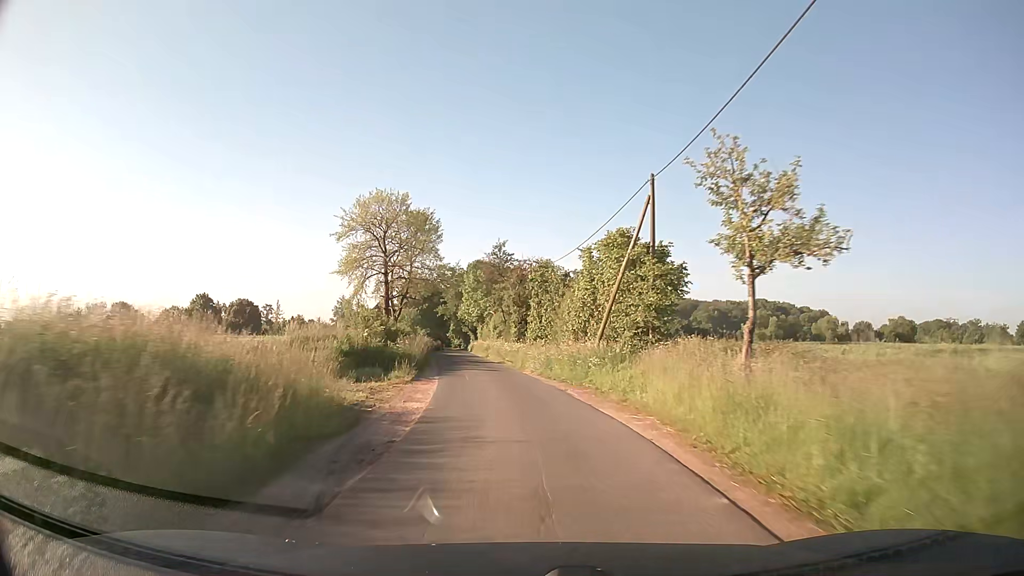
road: unclassified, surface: asphalt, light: Day
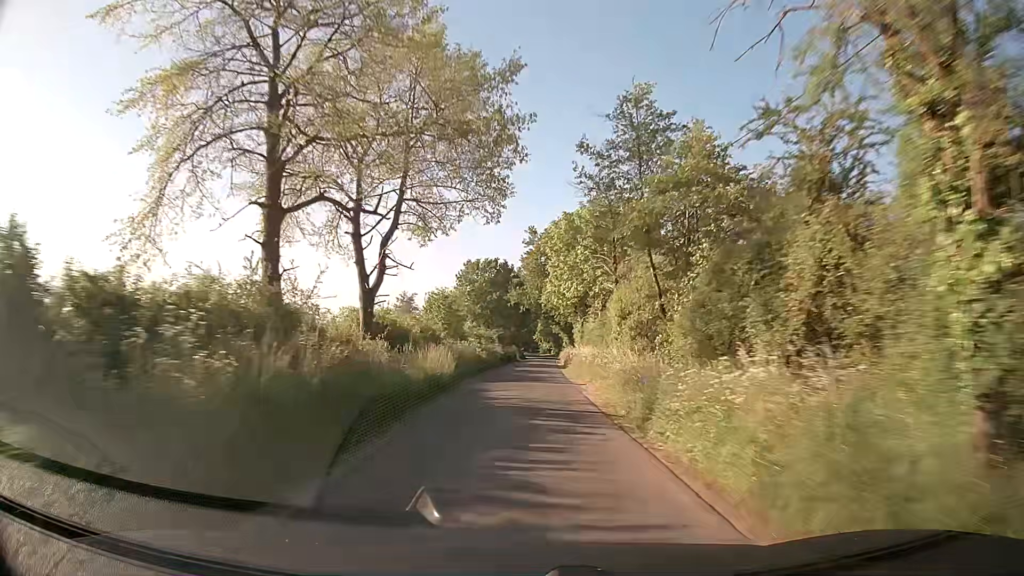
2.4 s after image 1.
(-2.9, +37.4) m; -8°
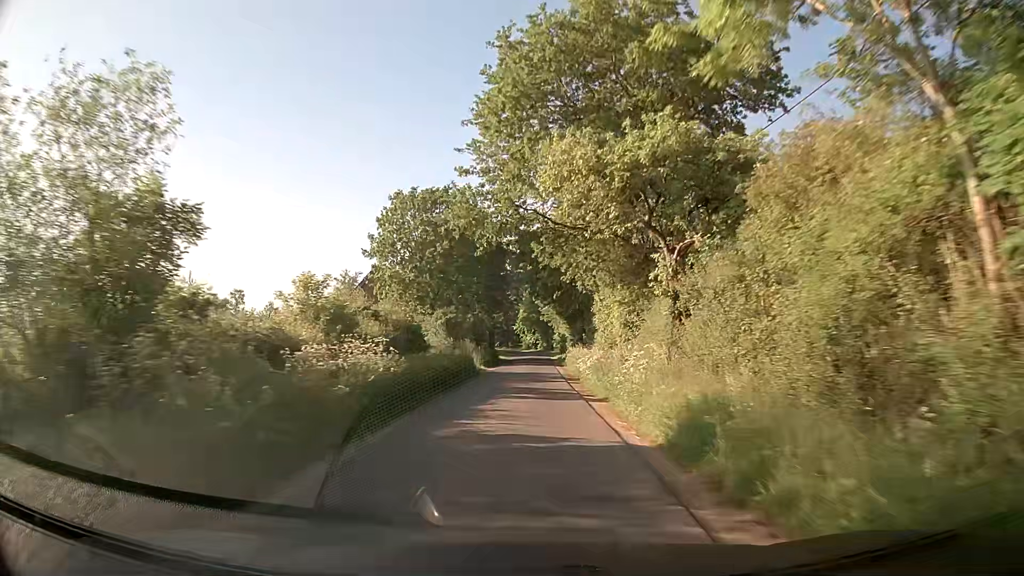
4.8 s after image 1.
(+0.5, +37.4) m; +2°
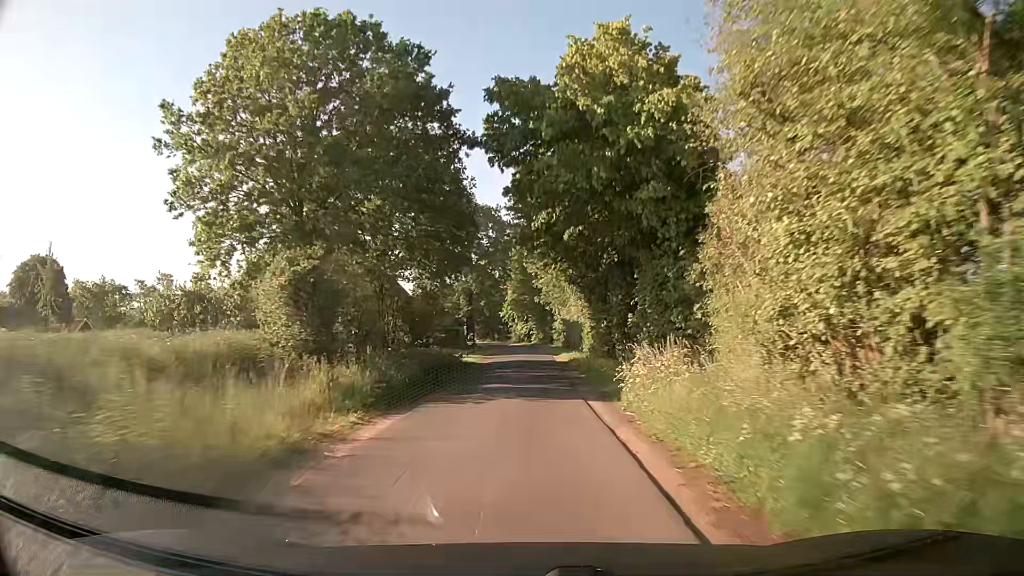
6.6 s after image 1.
(+0.2, +26.6) m; +1°
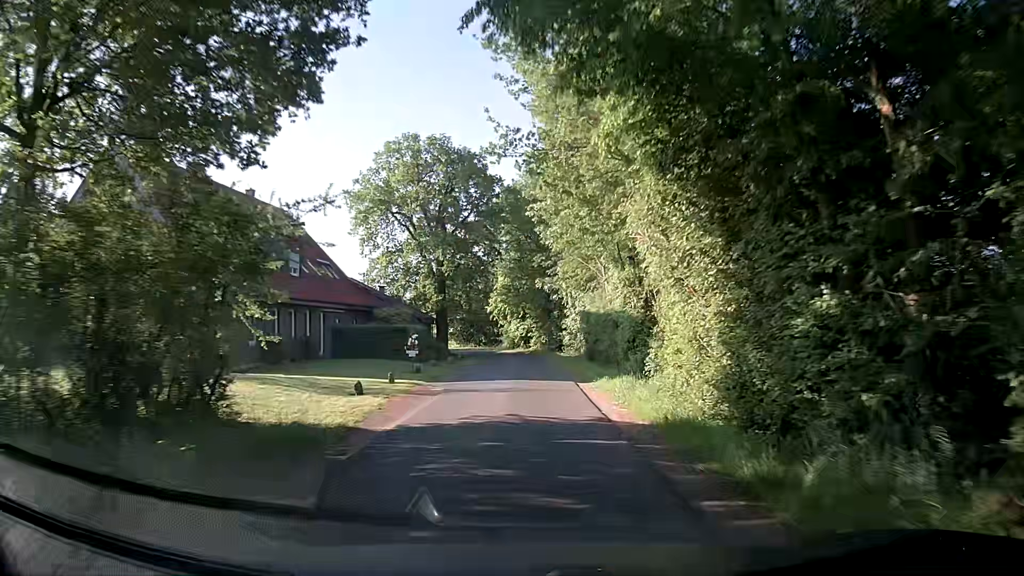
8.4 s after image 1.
(0.0, +24.3) m; 0°
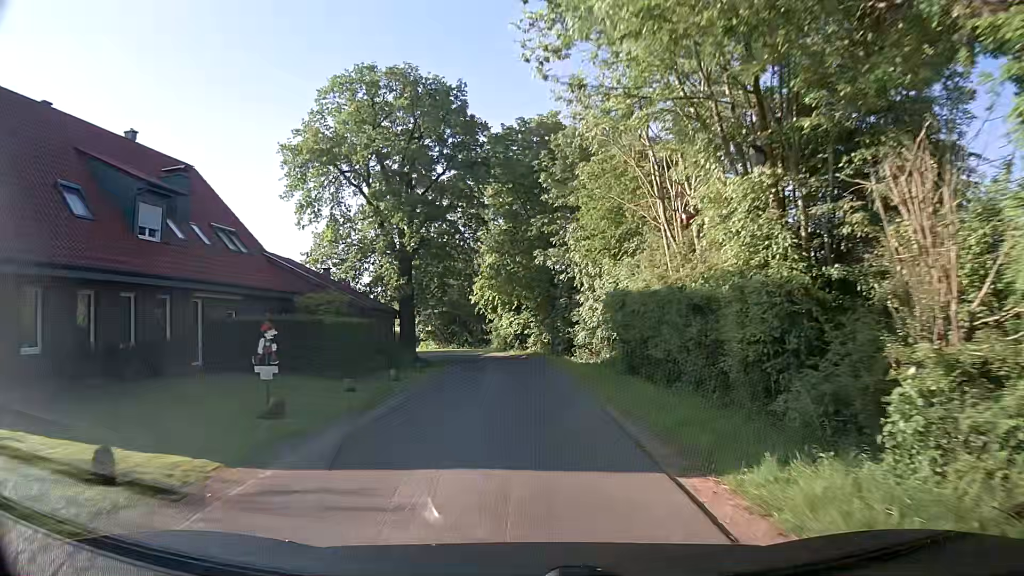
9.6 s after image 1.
(+0.1, +14.6) m; +1°
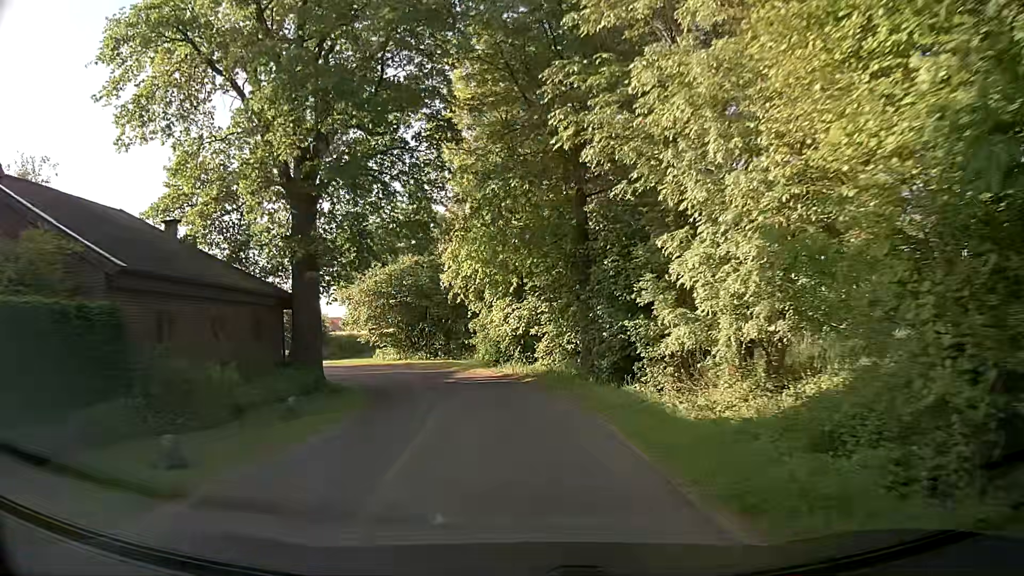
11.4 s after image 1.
(-0.2, +19.6) m; -1°
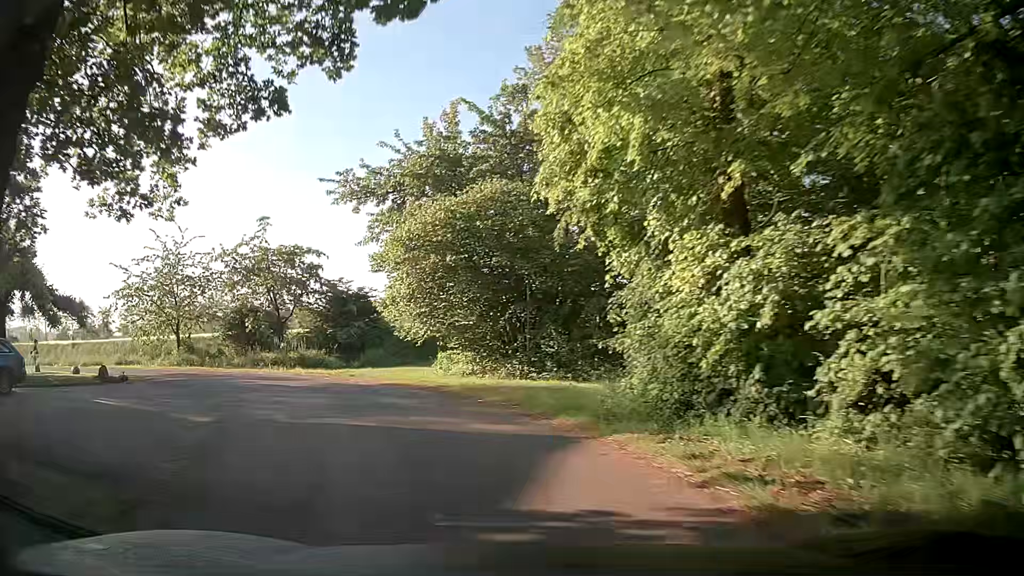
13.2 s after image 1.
(-1.3, +17.6) m; -10°
(-2, +10) (-7, +18) (-15, +24) (-24, +29) (-34, +32) (-43, +35) (-52, +39) (-60, +45) (-64, +54) (-64, +64) m
